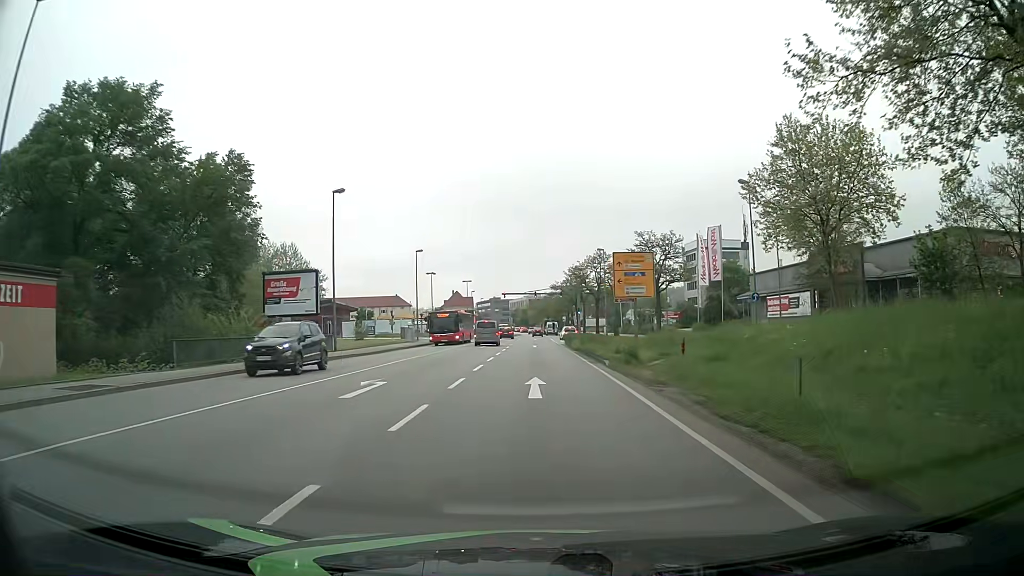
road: primary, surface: asphalt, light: Day
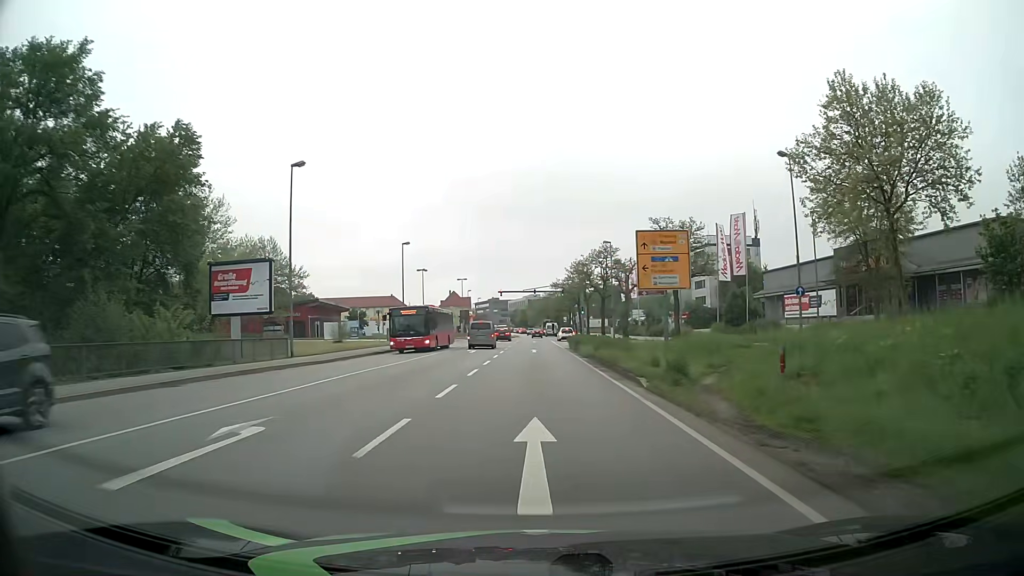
(0.0, +7.7) m; 0°
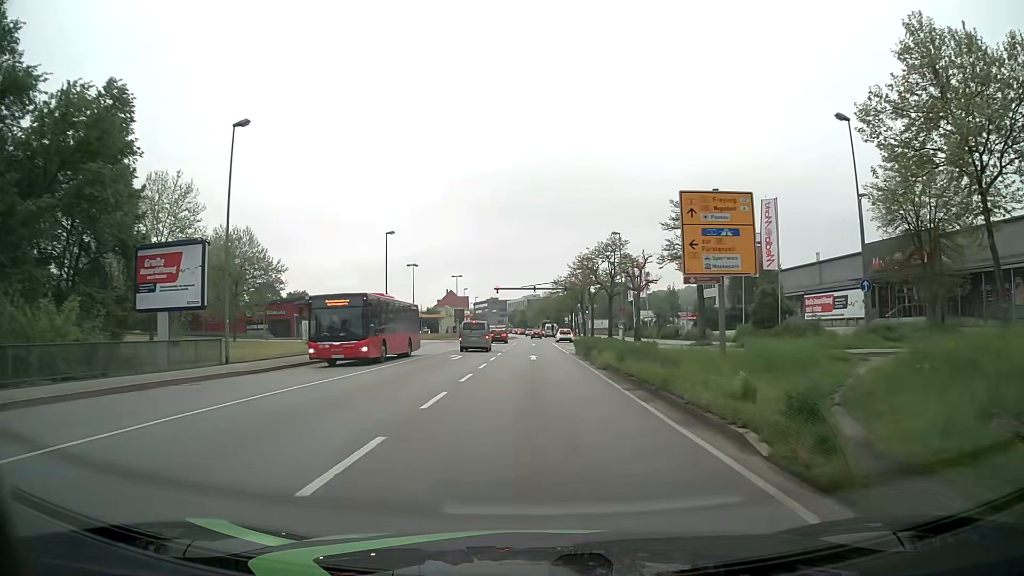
(-0.1, +7.7) m; -1°
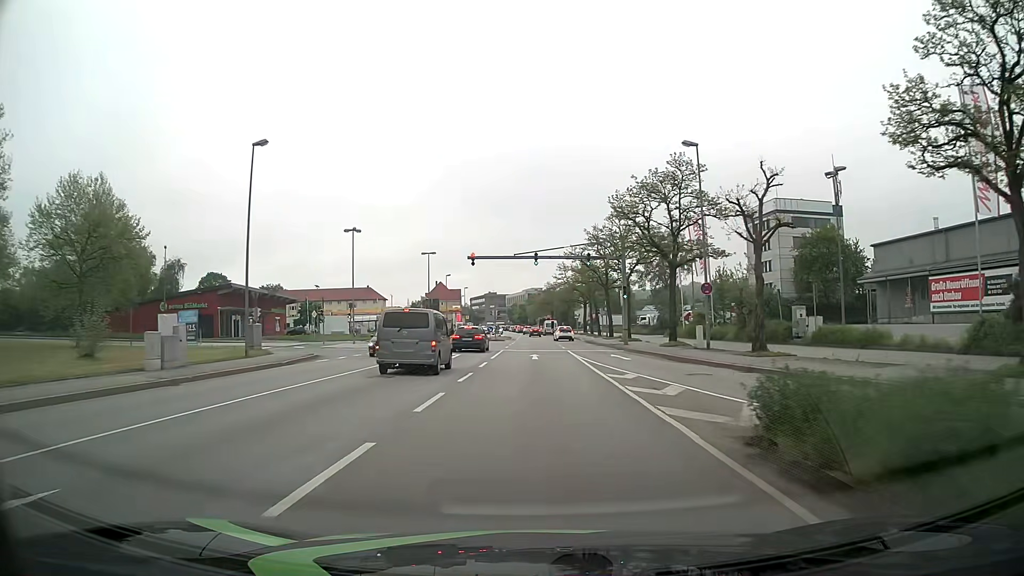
(+0.2, +30.6) m; 0°
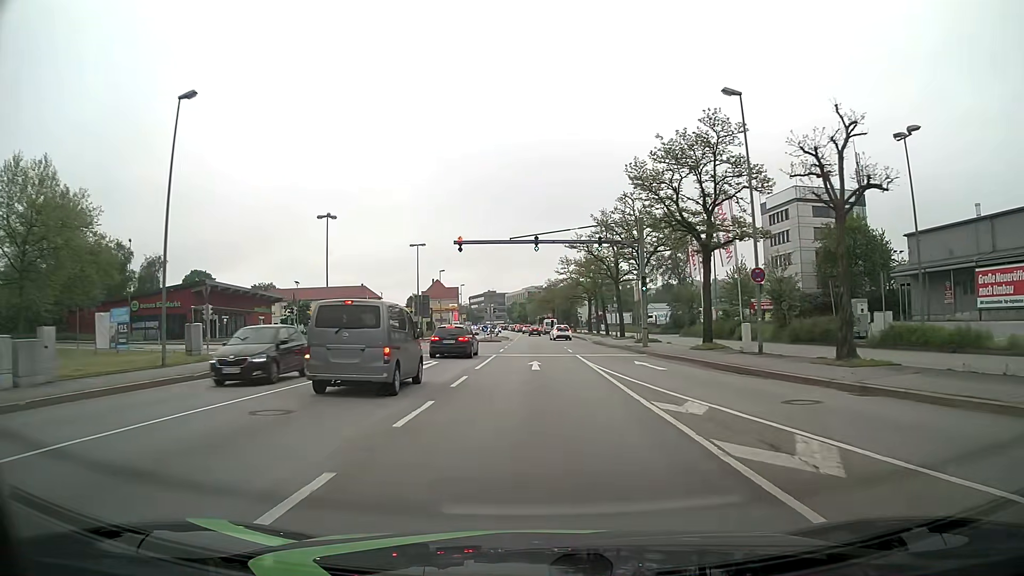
(0.0, +7.7) m; 0°
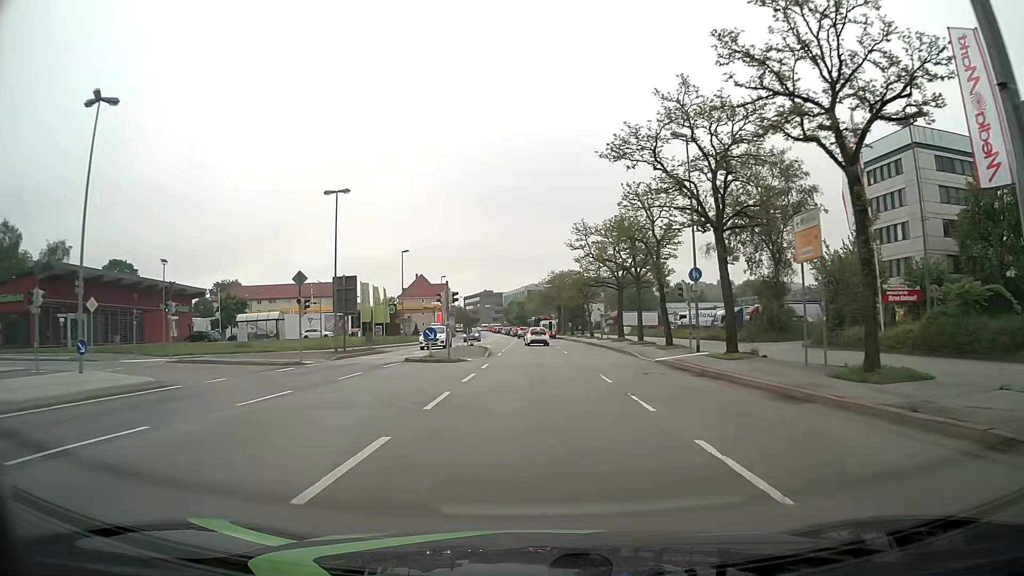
(0.0, +30.6) m; 0°
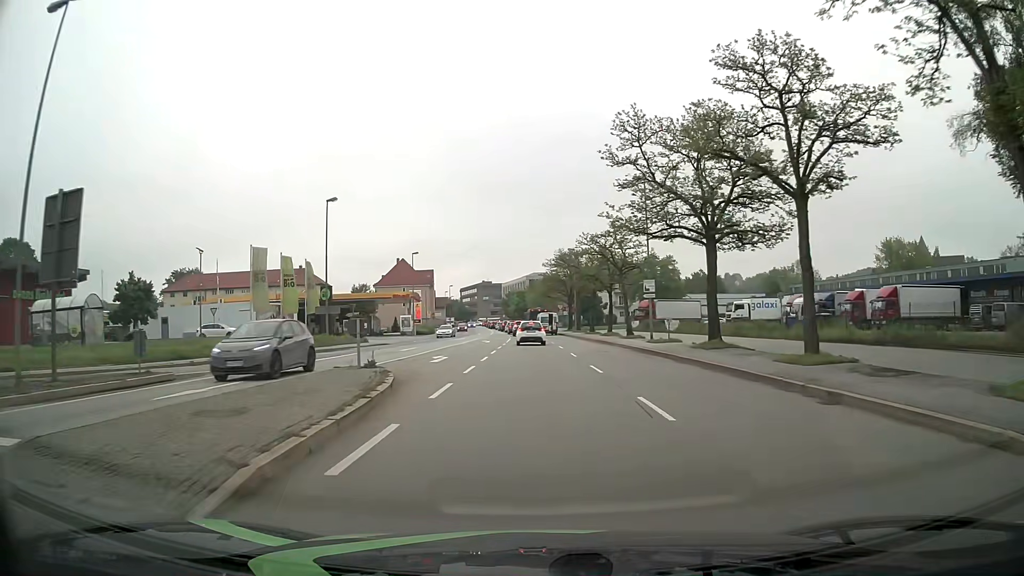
(0.0, +28.5) m; 0°
